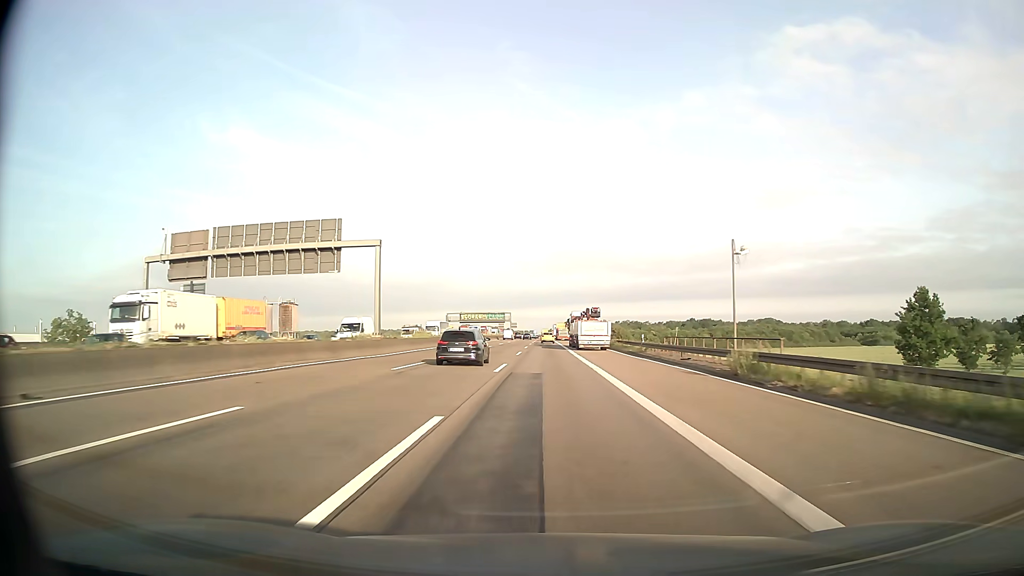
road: motorway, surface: asphalt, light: Day
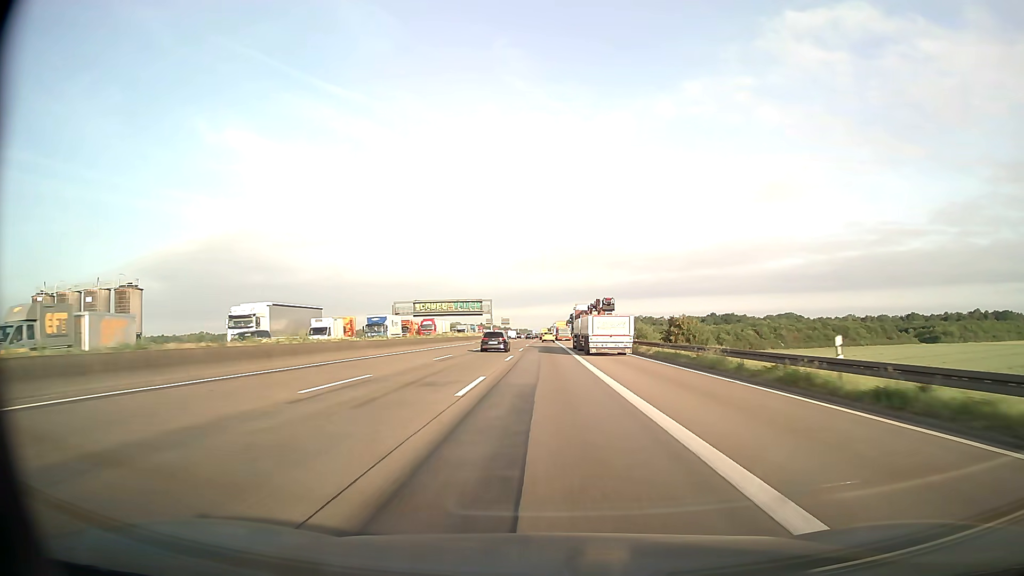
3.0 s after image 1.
(+0.1, +80.8) m; 0°
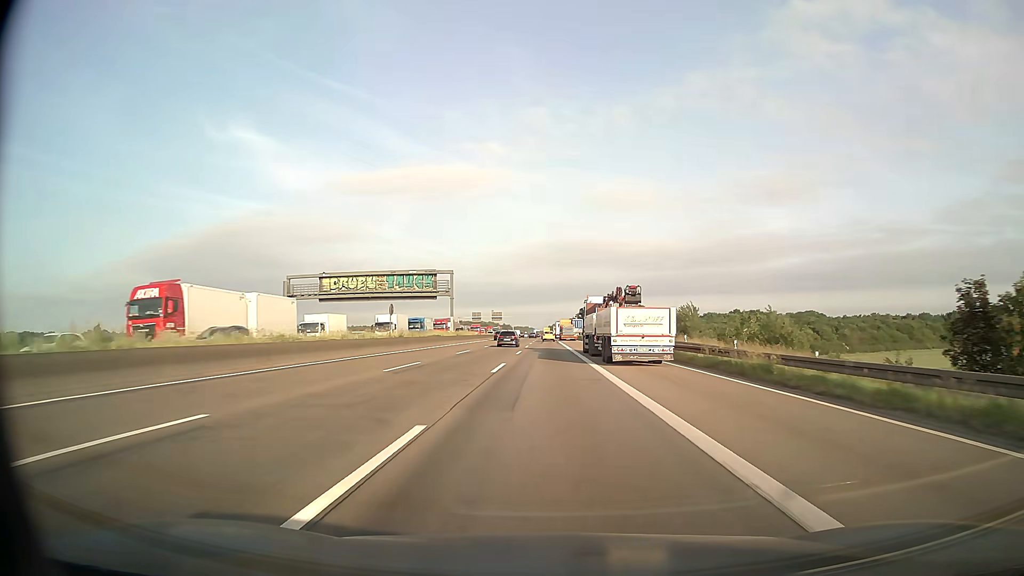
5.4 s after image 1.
(-0.1, +64.8) m; 0°
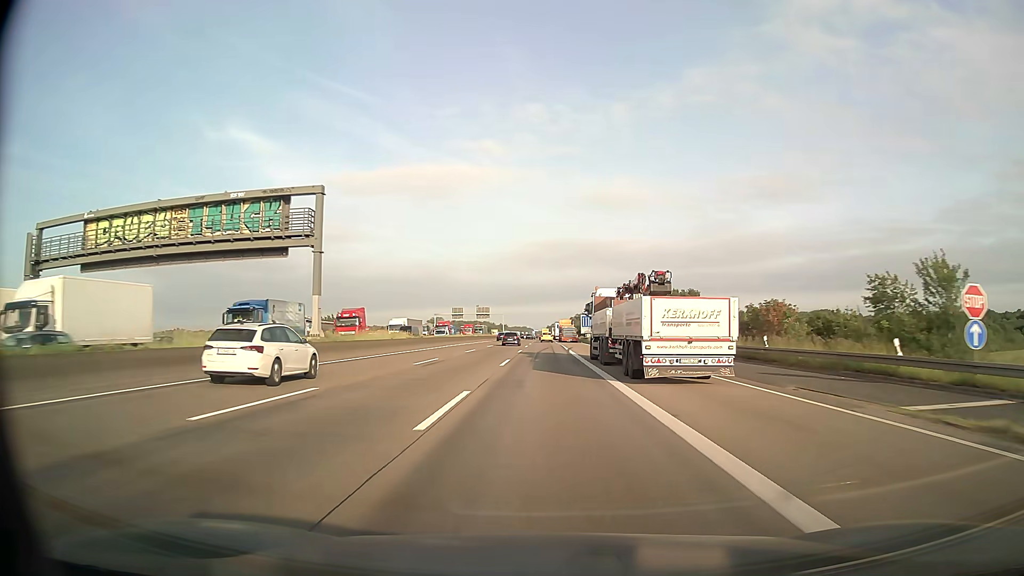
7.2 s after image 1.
(+0.2, +48.6) m; 0°
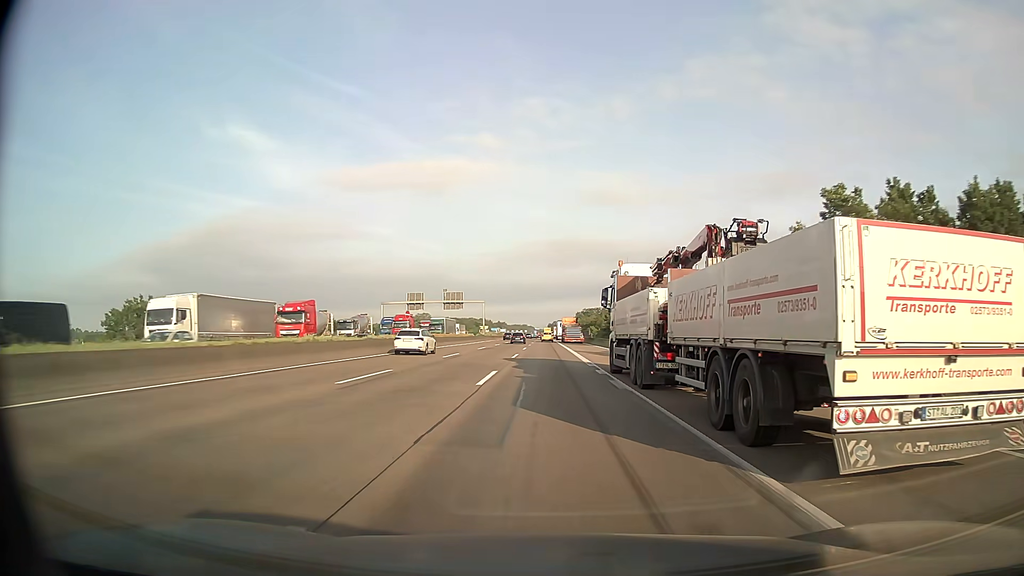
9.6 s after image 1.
(-0.1, +64.7) m; 0°
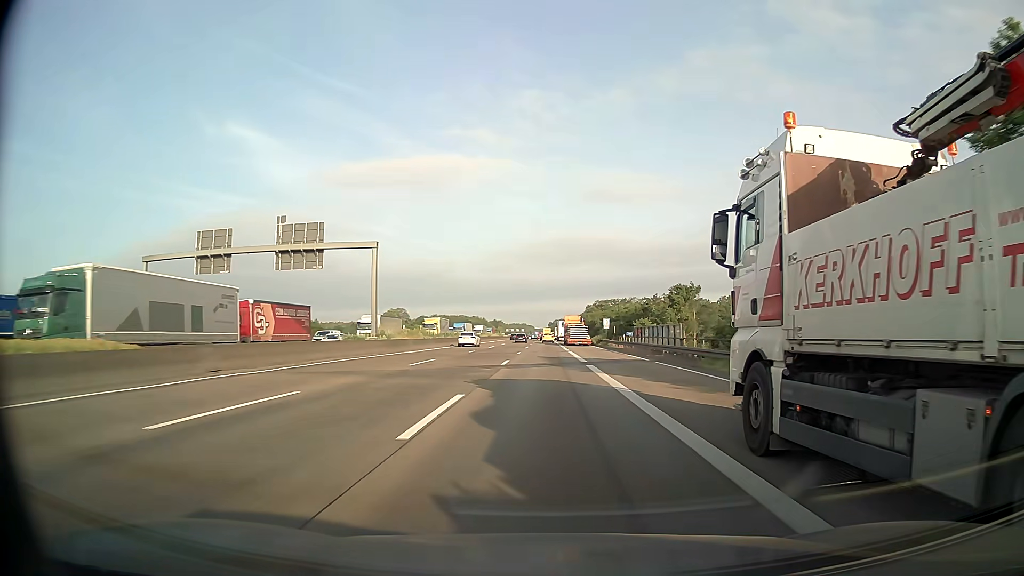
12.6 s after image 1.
(+0.1, +80.9) m; 0°
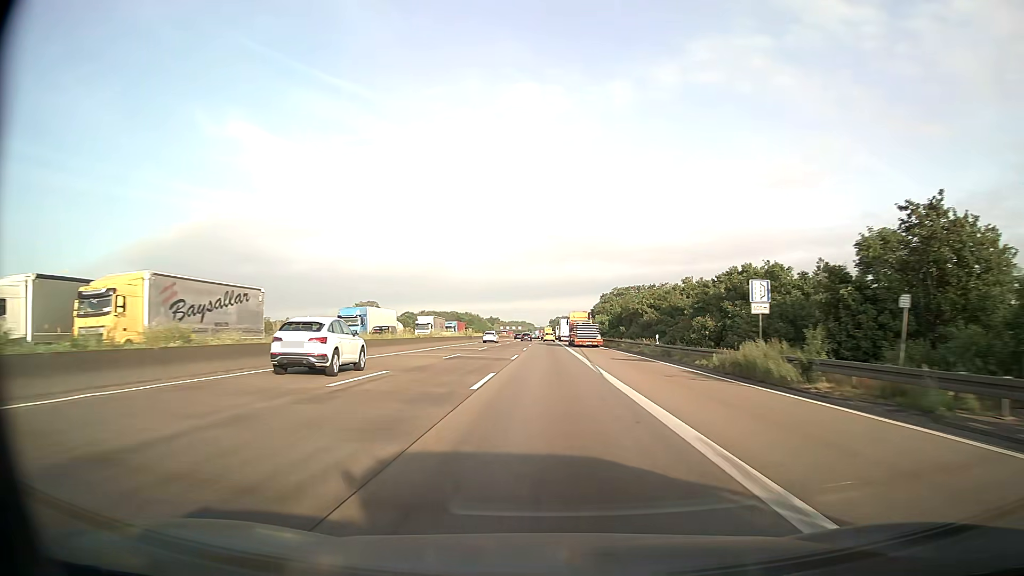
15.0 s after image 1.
(+0.1, +64.6) m; 0°
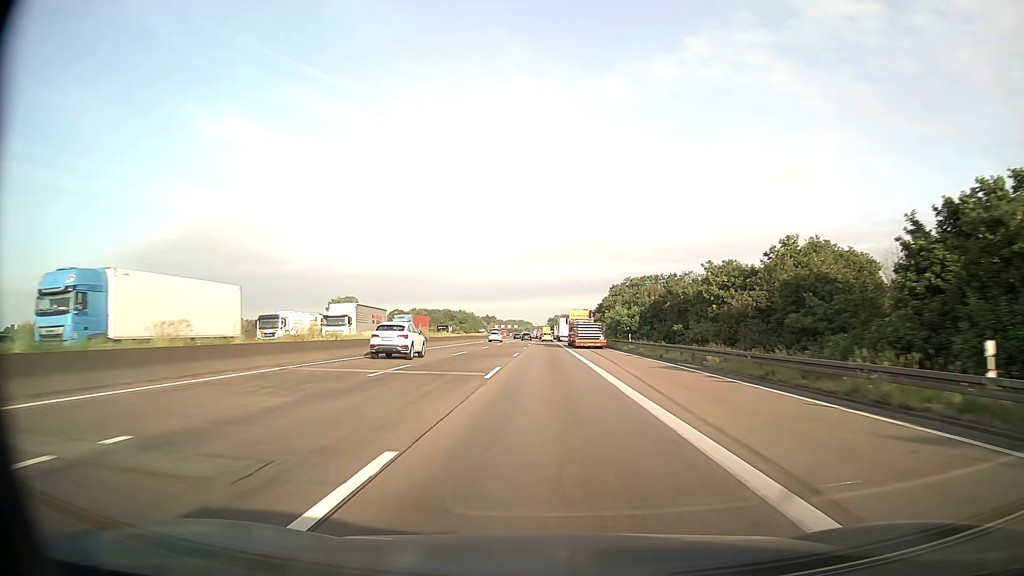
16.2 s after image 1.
(+0.1, +32.3) m; 0°
(0, +10) (0, +20) (0, +30) (0, +40) (0, +50) (0, +60) (0, +70) (0, +80) (0, +90) (0, +100) m
